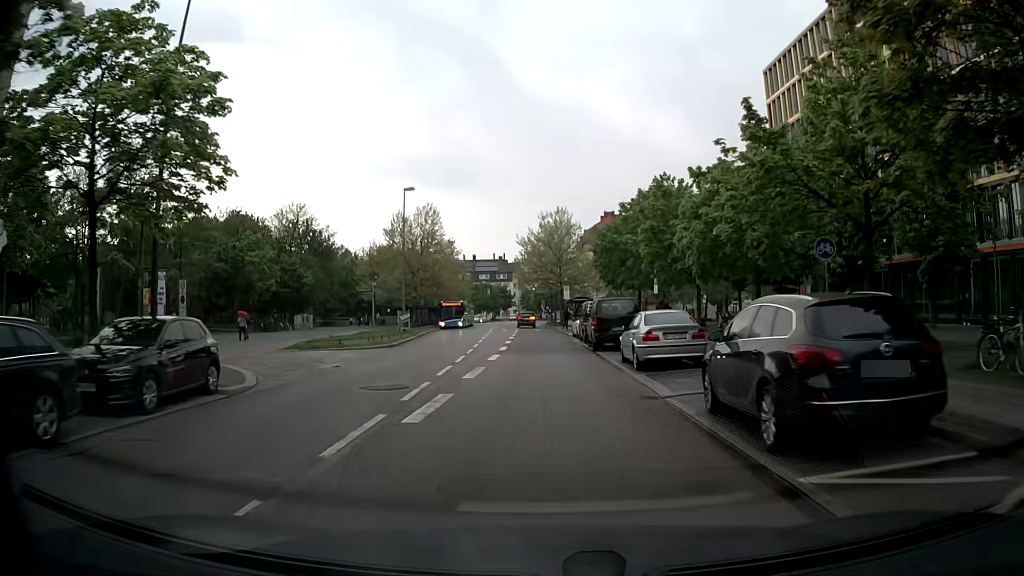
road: tertiary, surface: asphalt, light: Day
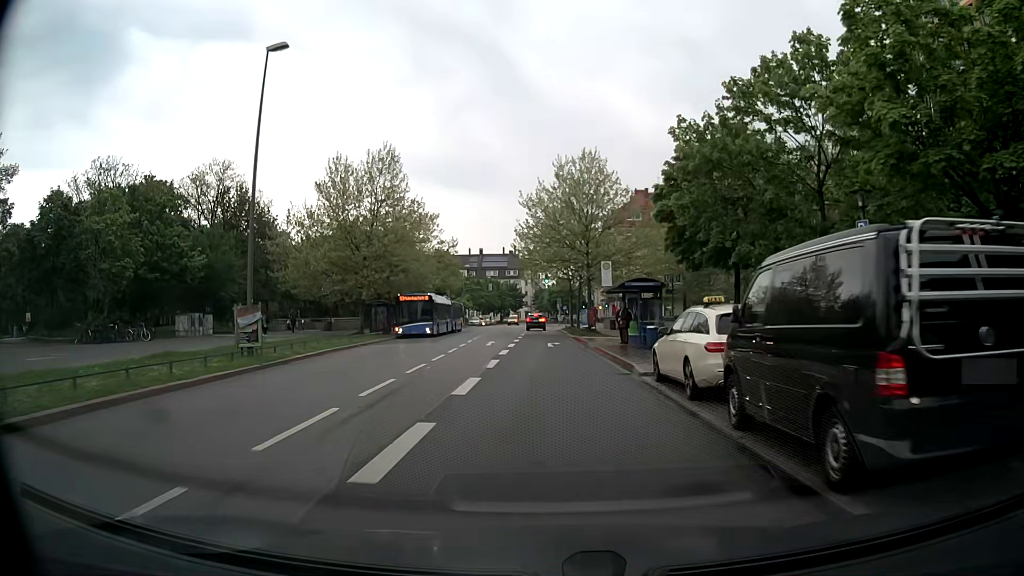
(-0.3, +27.2) m; -1°
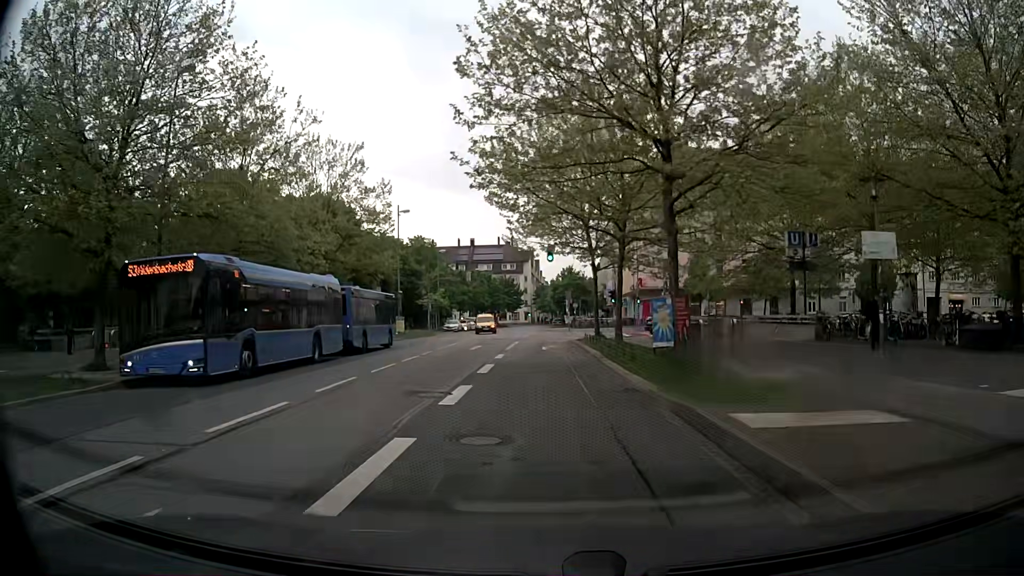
(0.0, +30.9) m; 0°
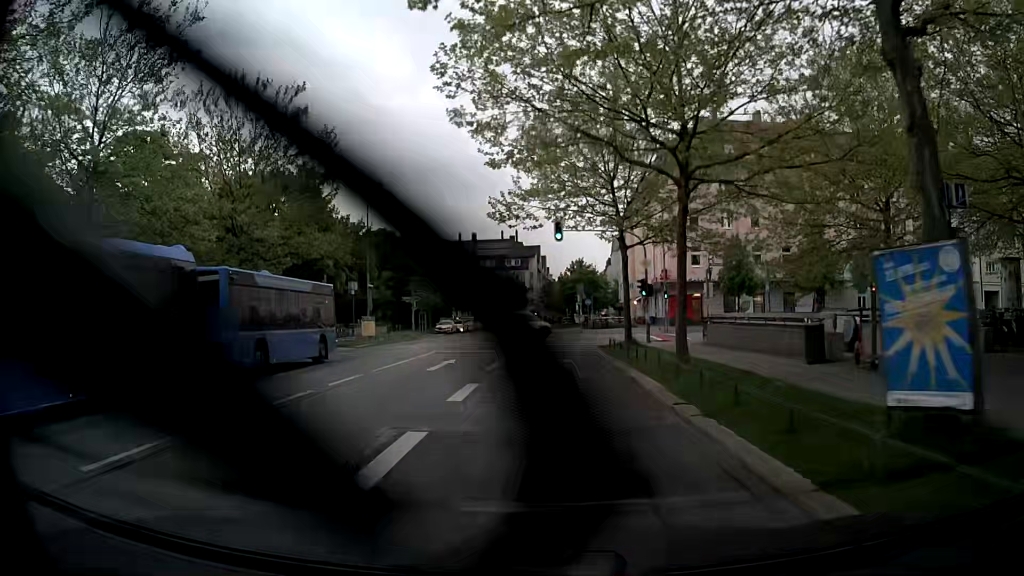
(0.0, +11.7) m; -1°
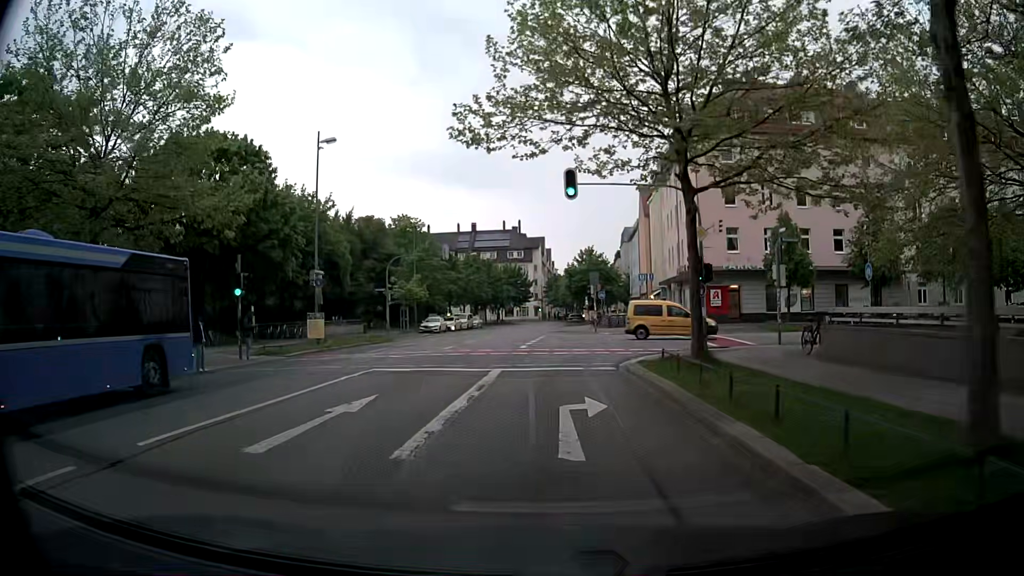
(+0.1, +11.2) m; +1°
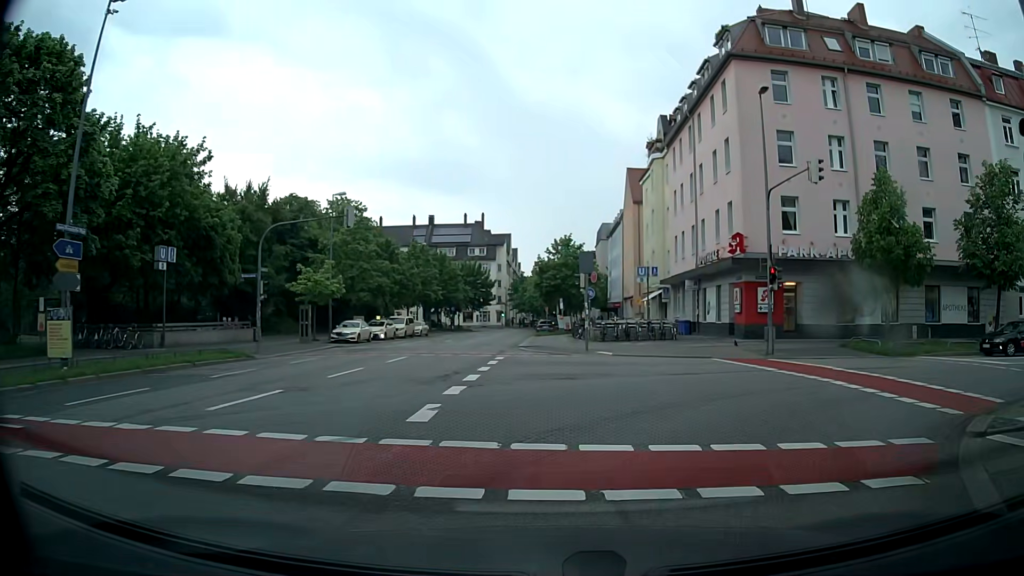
(-0.2, +17.7) m; +2°
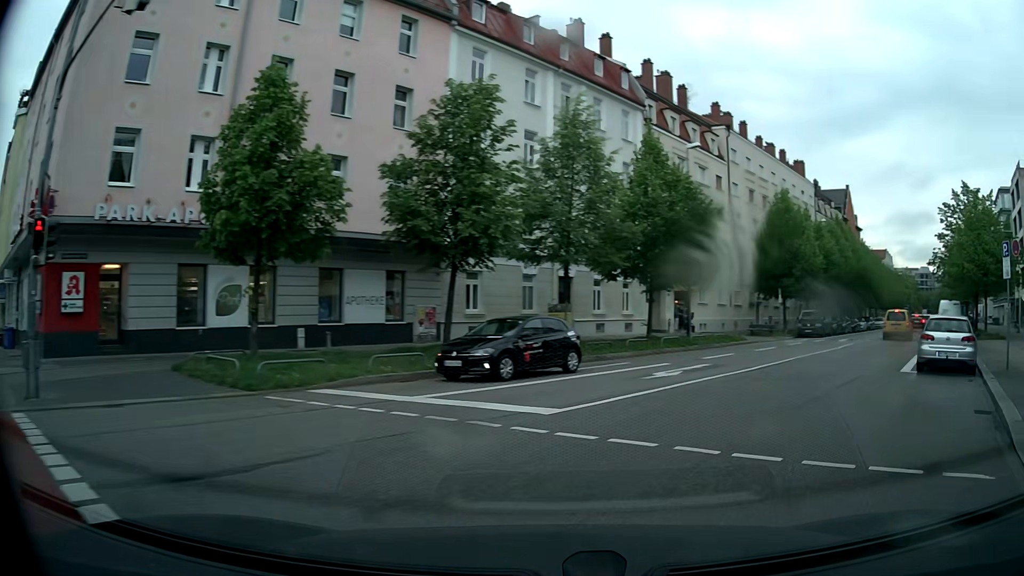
(+5.2, +12.1) m; +52°
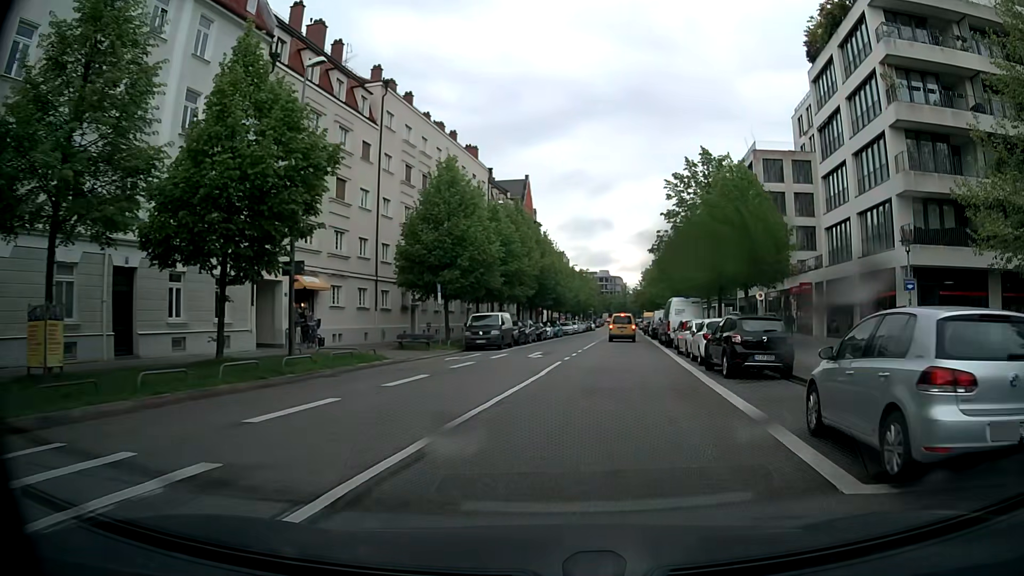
(+3.9, +12.6) m; +28°
(+1, +10) (+2, +20) (+3, +30) (+5, +40) (+6, +50) (+7, +60) (+9, +69) (+10, +79) (+11, +89) (+12, +99) m
